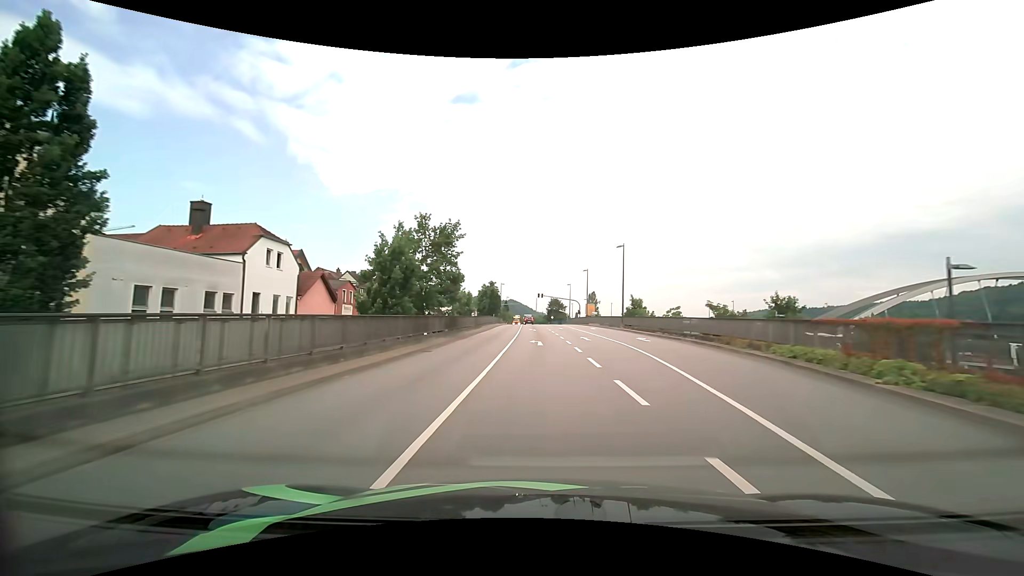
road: primary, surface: asphalt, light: Day
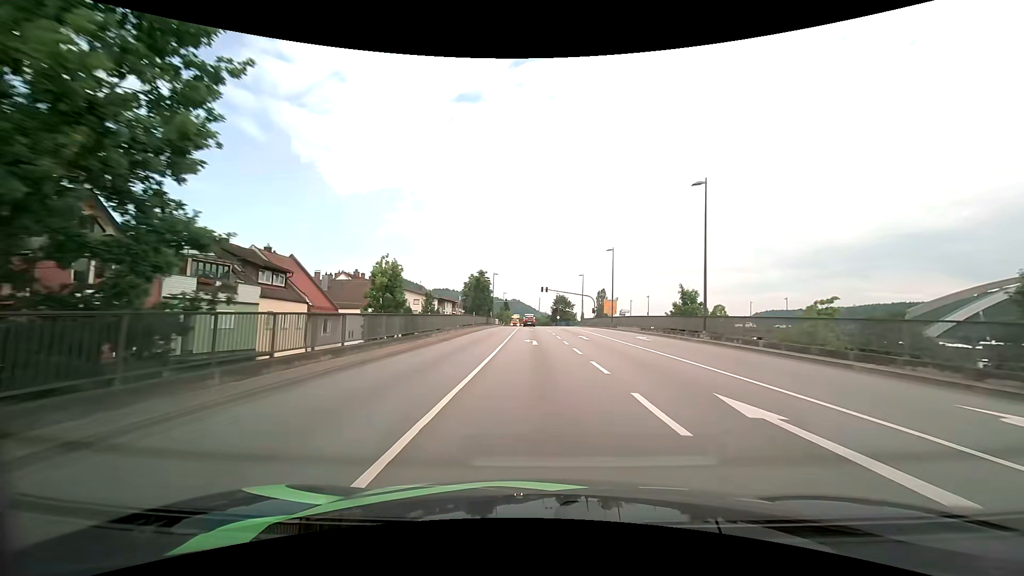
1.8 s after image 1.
(0.0, +26.0) m; 0°
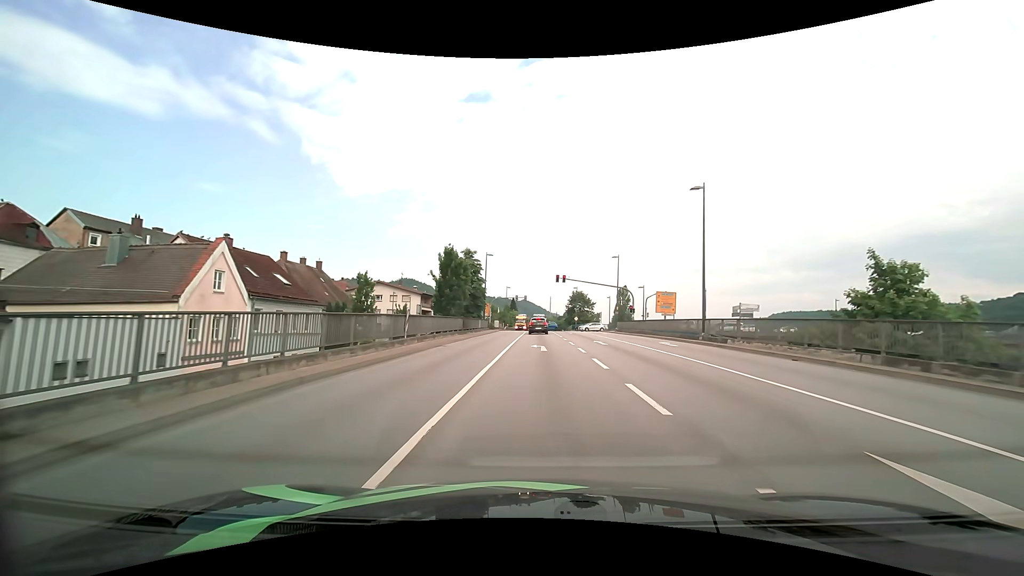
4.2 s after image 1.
(-0.4, +28.4) m; -1°
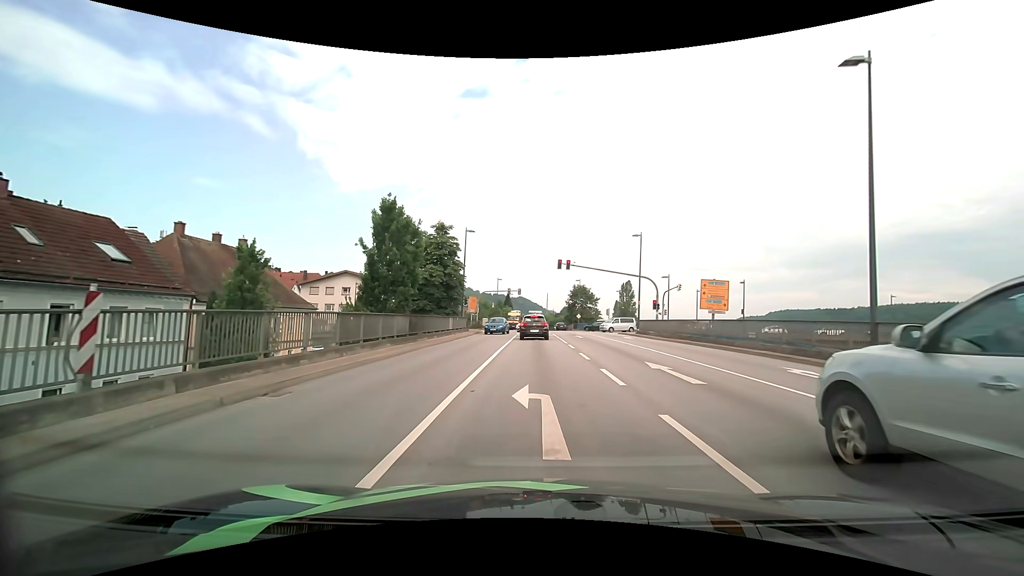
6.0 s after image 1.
(0.0, +14.7) m; 0°
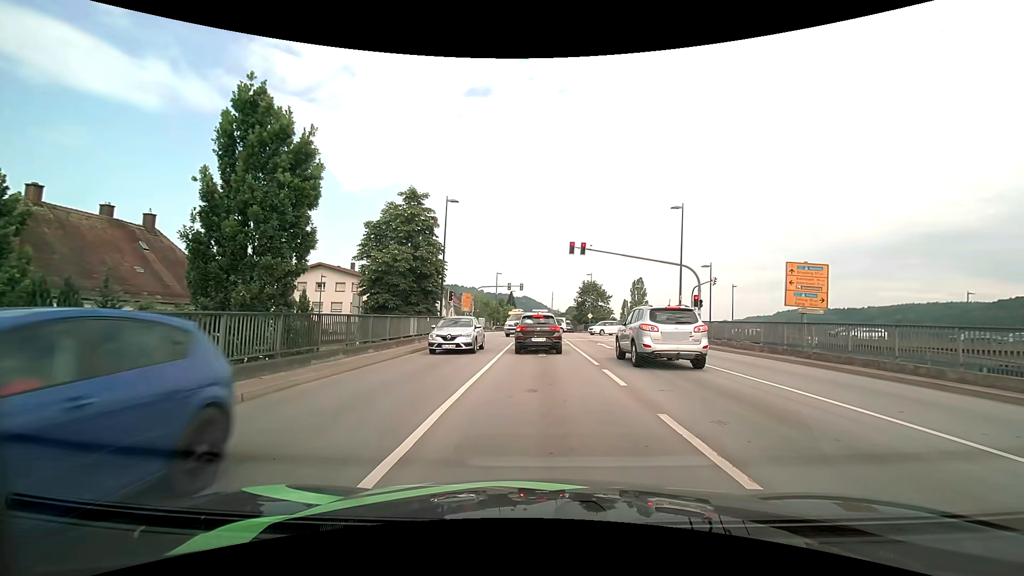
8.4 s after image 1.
(0.0, +11.4) m; -1°
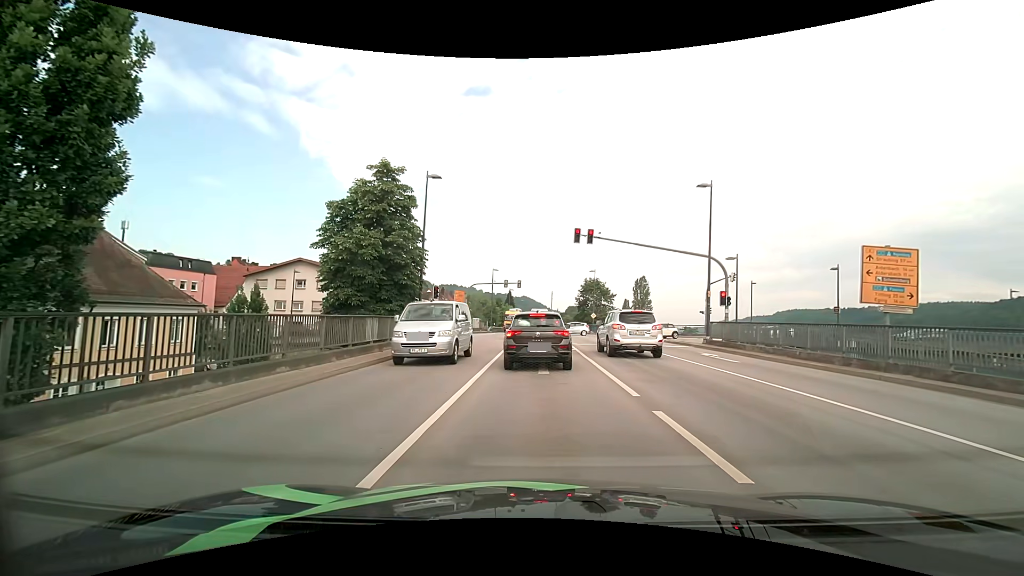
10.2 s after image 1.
(0.0, +5.7) m; 0°
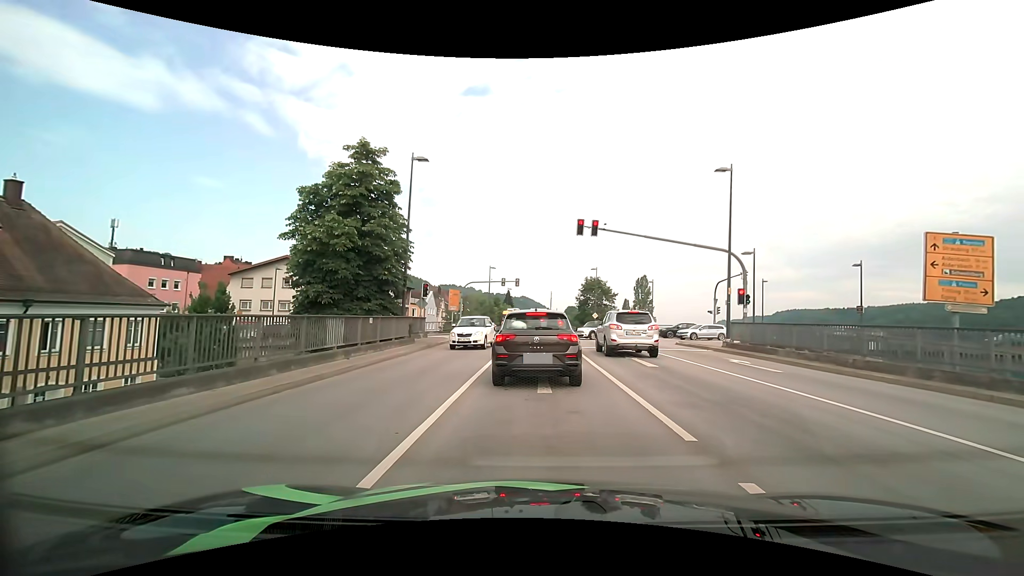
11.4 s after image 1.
(0.0, +3.1) m; 0°
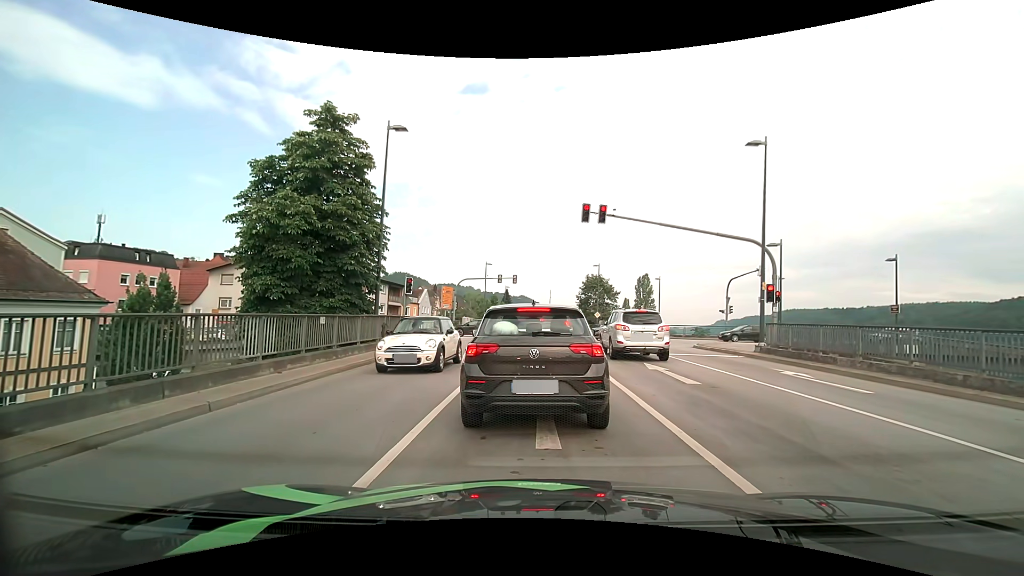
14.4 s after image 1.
(0.0, +3.8) m; +1°
(0, +10) (0, +20) (0, +30) (-3, +40) (-10, +47) (-19, +48) (-29, +48) (-39, +48) (-49, +48) (-59, +48) m
